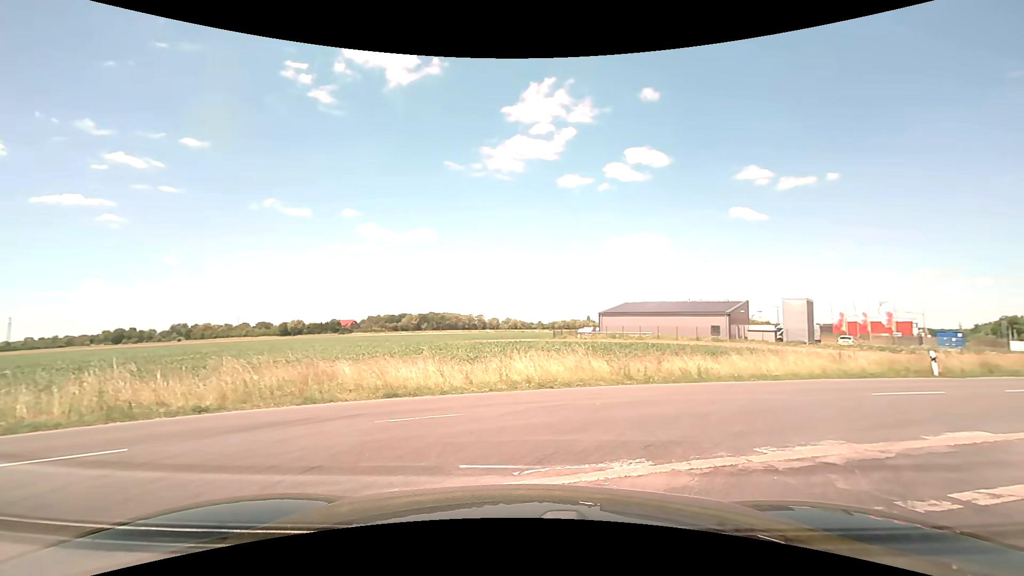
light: Day
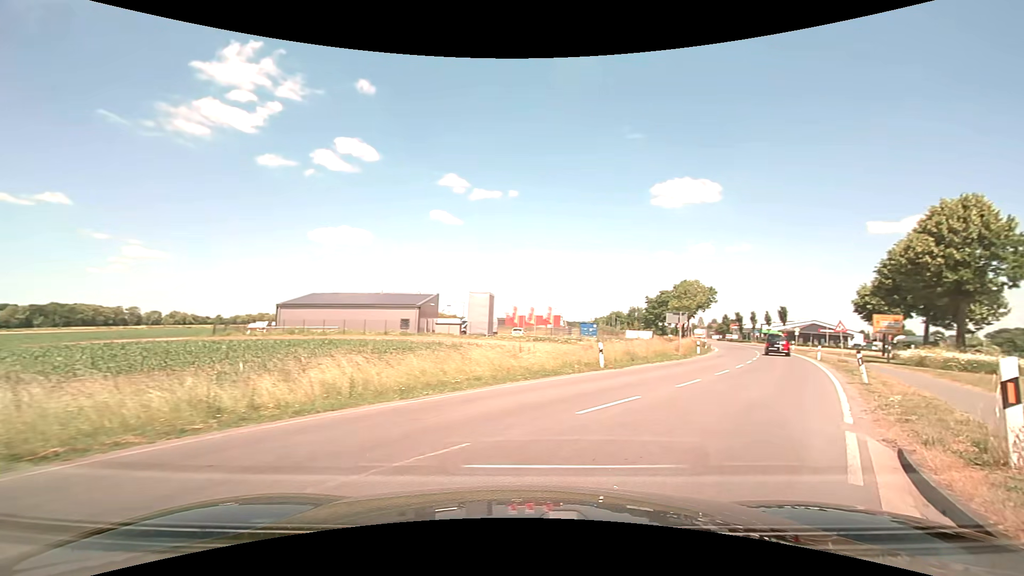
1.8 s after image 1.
(+2.1, +6.8) m; +32°
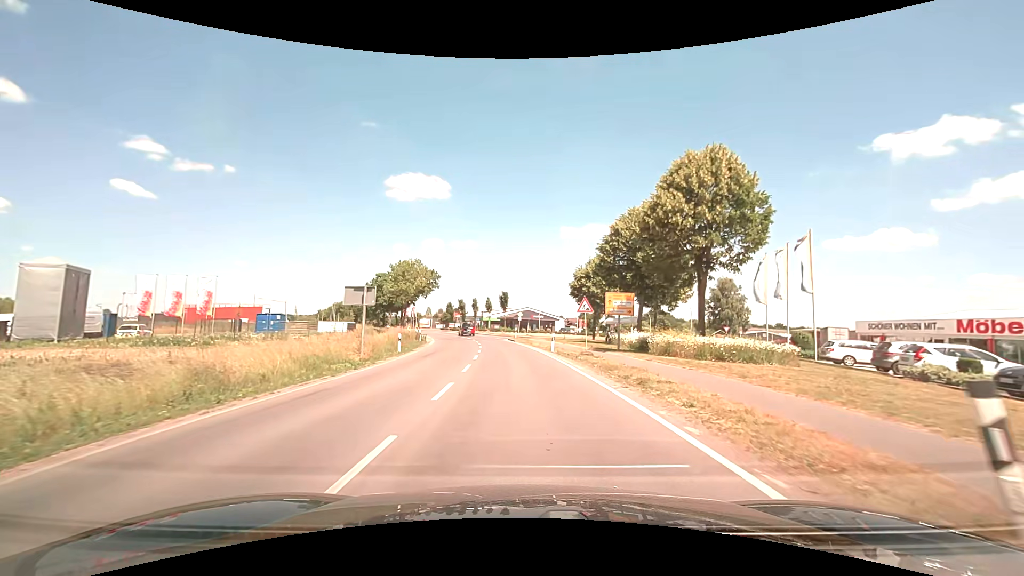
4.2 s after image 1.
(+6.9, +15.7) m; +32°
(0, +10) (0, +20) (-1, +30) (-2, +40) (-3, +50) (-5, +60) (-7, +70) (-9, +79) (-12, +89) (-15, +98) m
